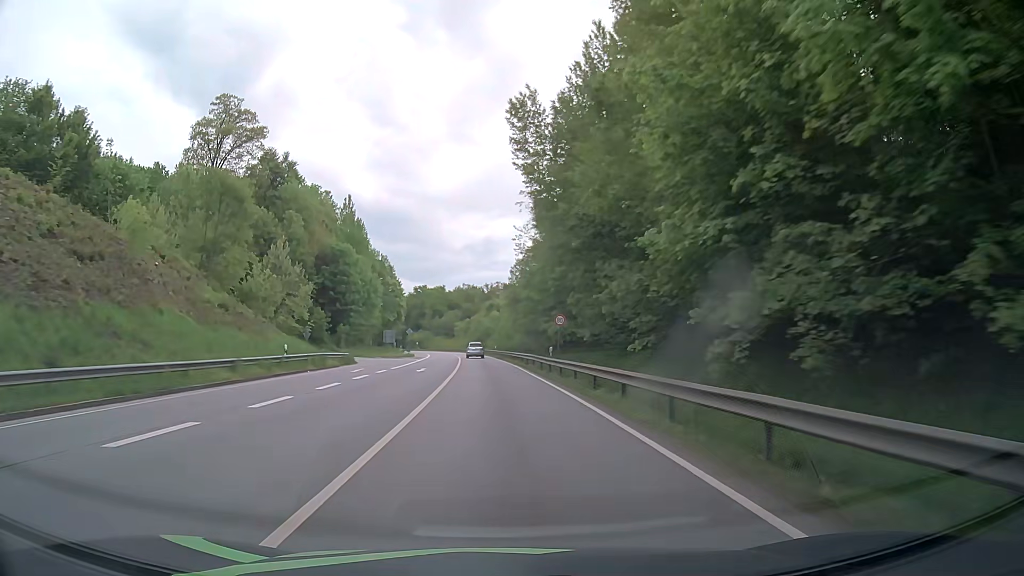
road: primary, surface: asphalt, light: Day
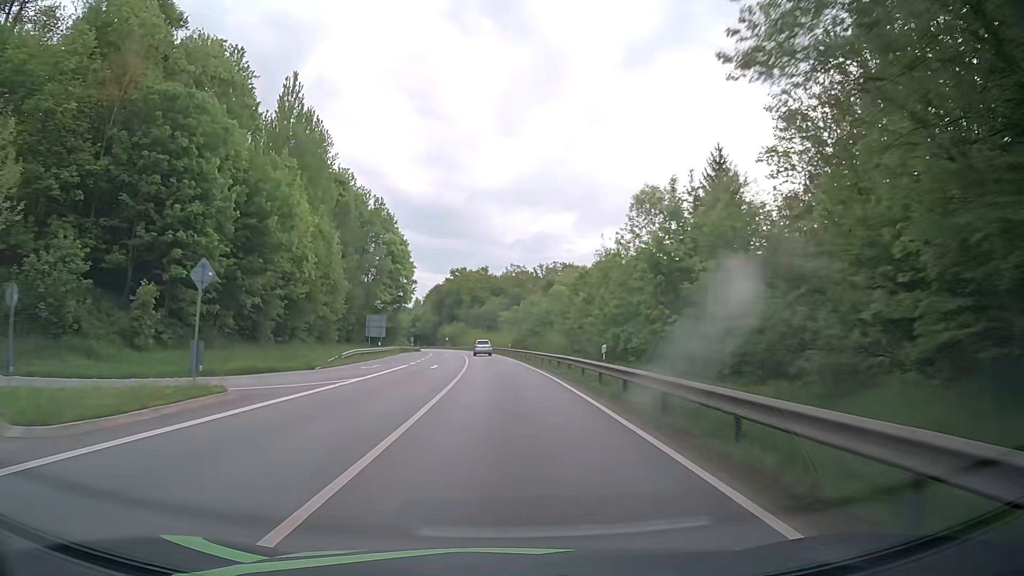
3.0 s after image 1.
(-2.7, +63.4) m; -4°
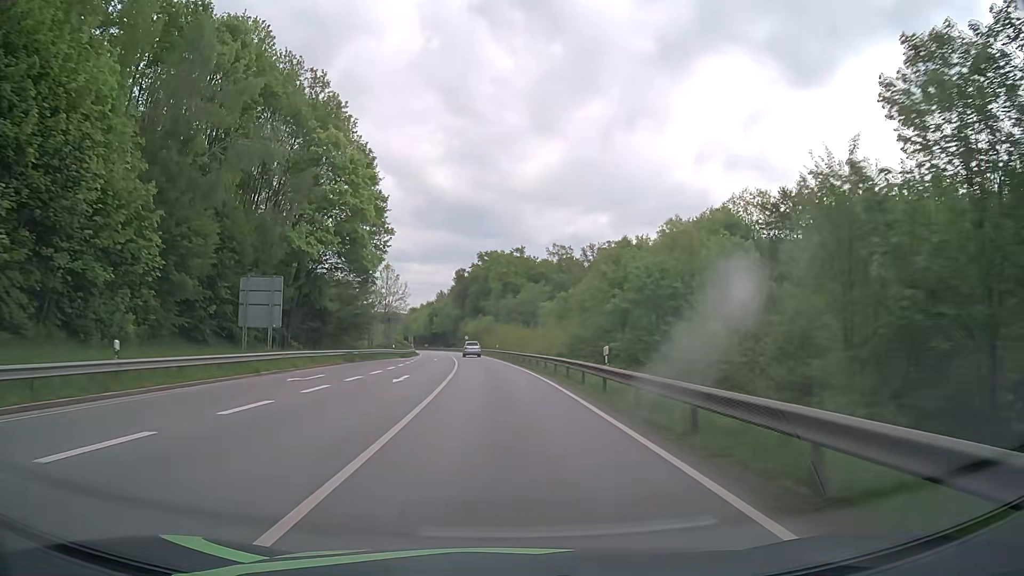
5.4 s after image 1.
(-1.2, +50.4) m; -3°
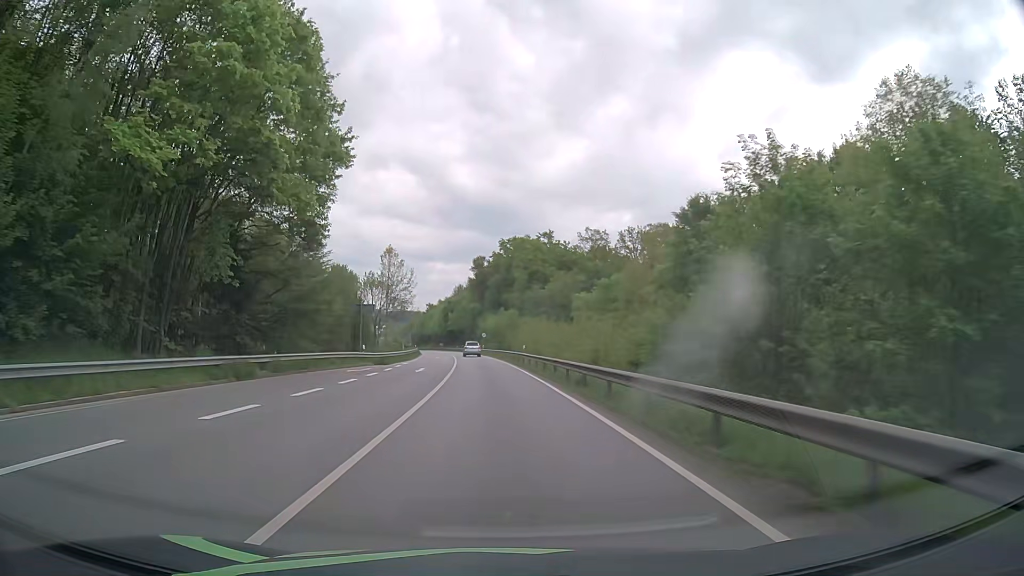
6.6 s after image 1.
(-0.4, +25.1) m; -2°
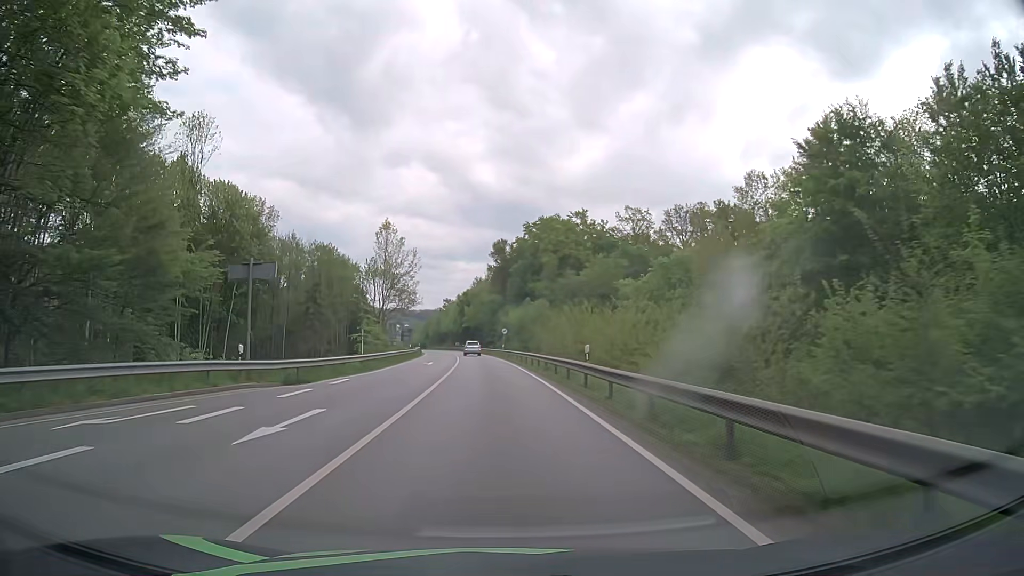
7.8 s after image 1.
(-0.5, +25.0) m; -2°
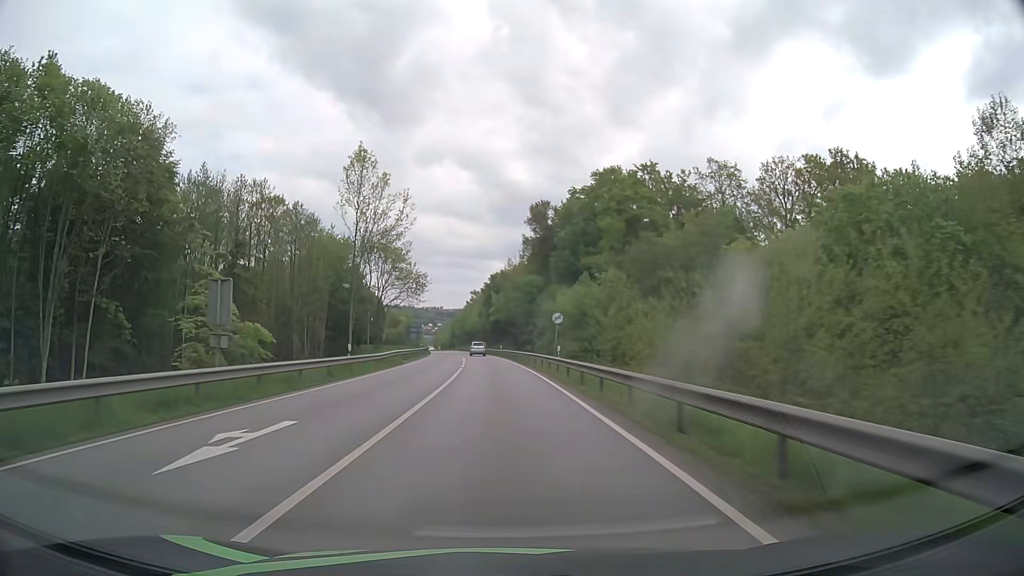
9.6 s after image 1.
(-0.9, +37.4) m; -3°
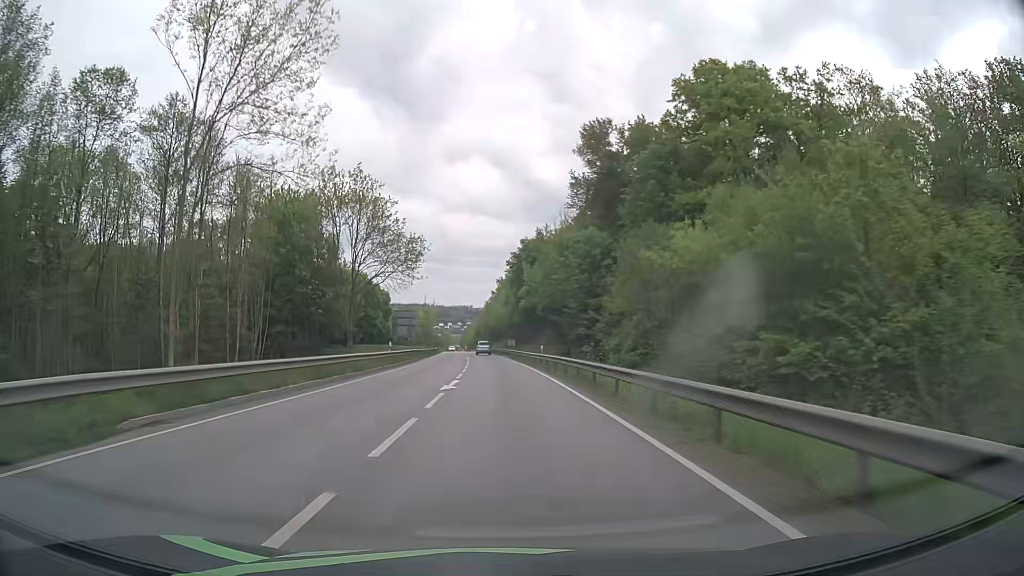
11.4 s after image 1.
(-0.8, +37.3) m; -3°
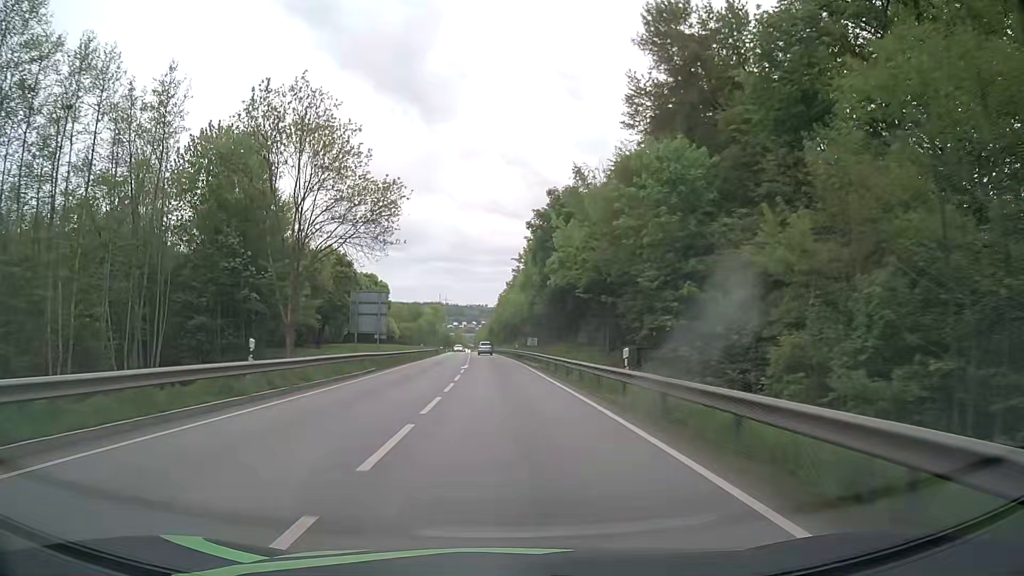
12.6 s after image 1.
(-0.3, +24.8) m; -1°
(0, +10) (0, +20) (0, +30) (-1, +40) (-1, +50) (-2, +60) (-2, +70) (-3, +80) (-3, +90) (-4, +100) m
